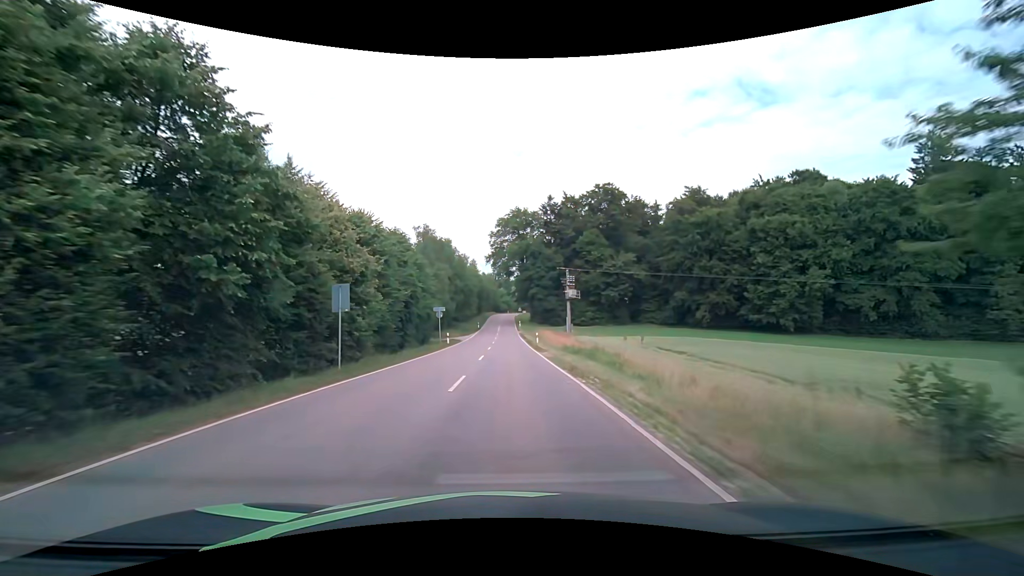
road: tertiary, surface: asphalt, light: Day
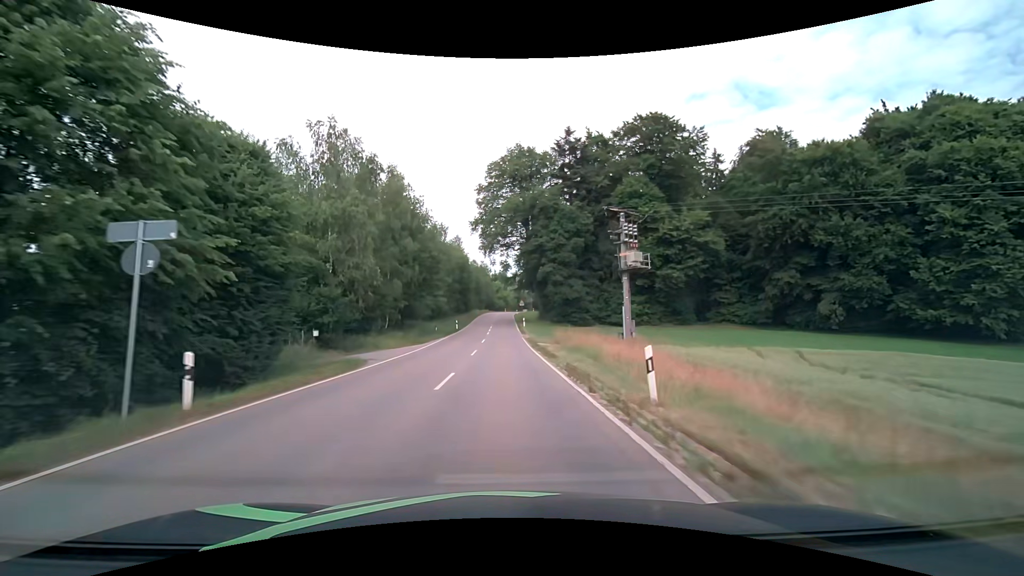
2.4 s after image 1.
(+0.7, +36.4) m; +1°
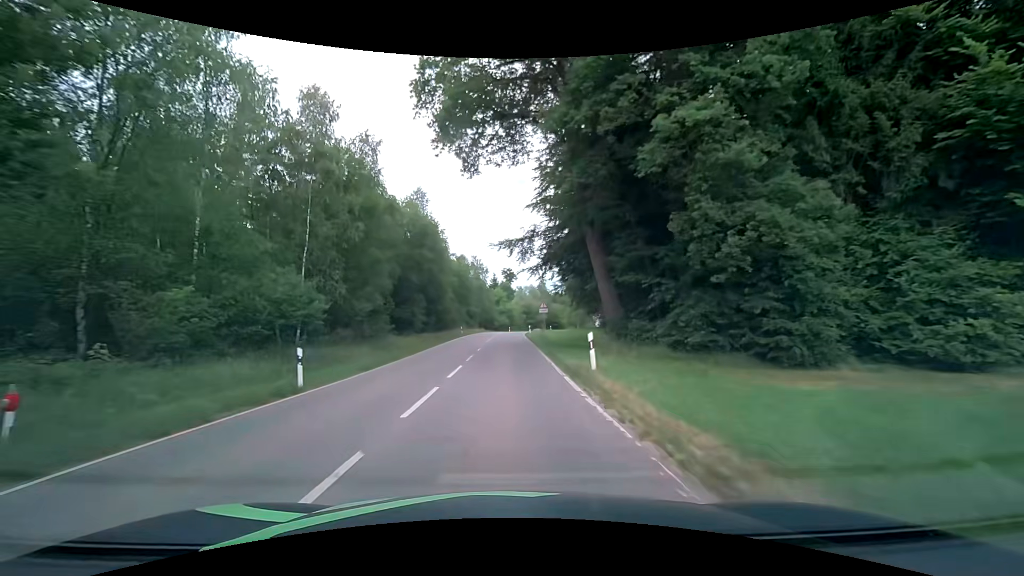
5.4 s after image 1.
(-0.1, +45.1) m; -1°
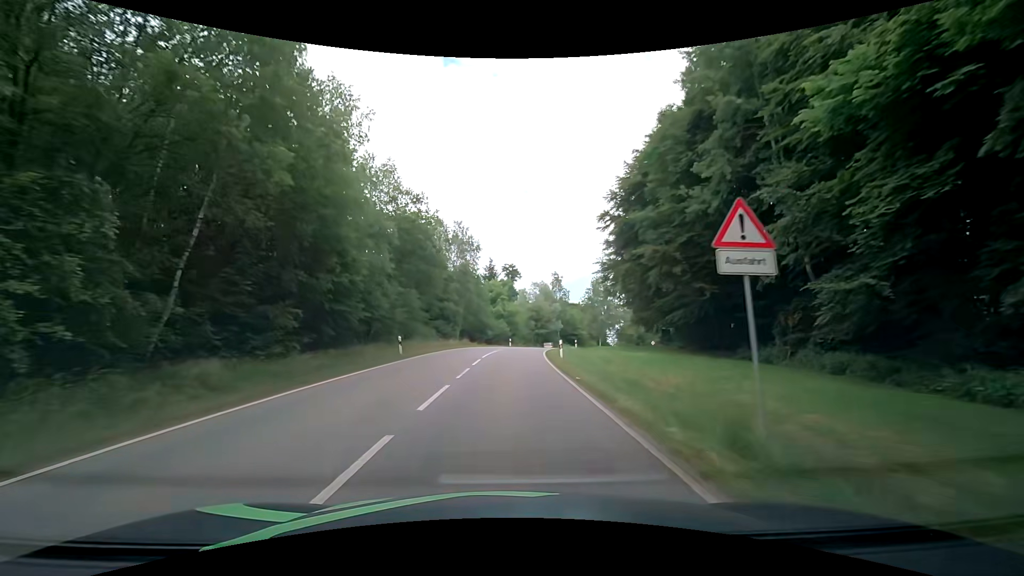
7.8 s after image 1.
(-0.1, +35.6) m; +1°
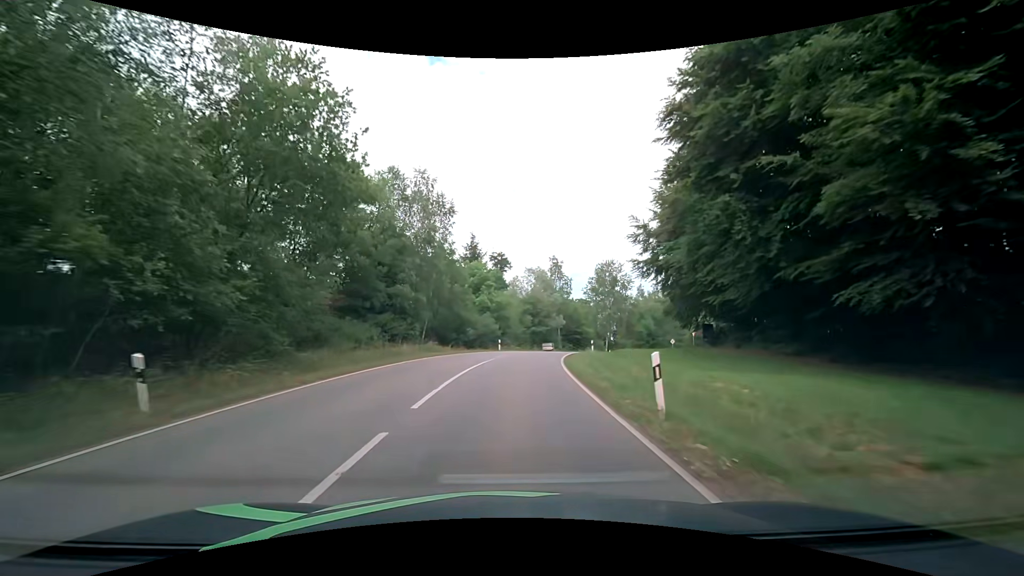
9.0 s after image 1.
(+0.1, +17.9) m; +1°
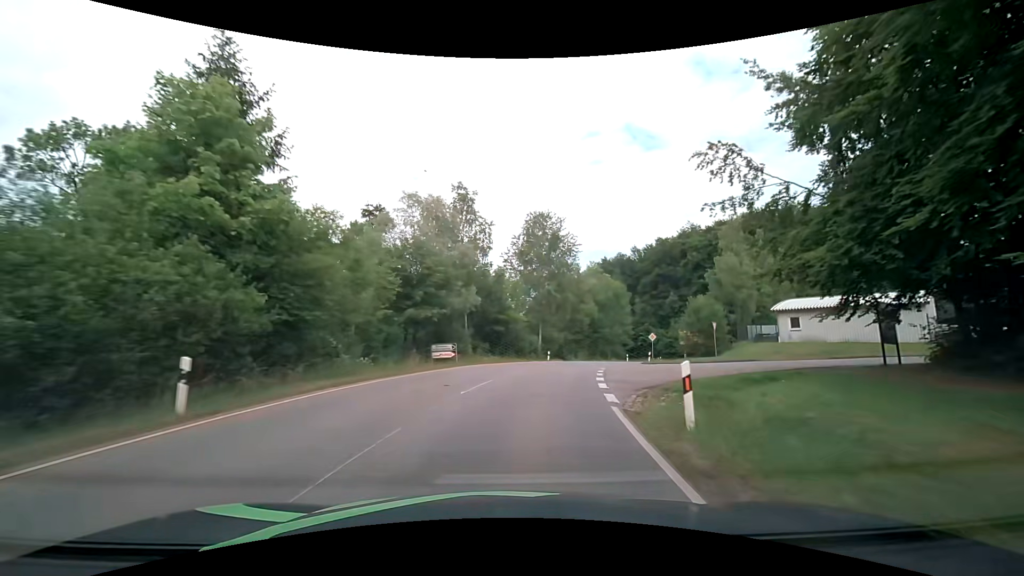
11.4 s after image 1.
(+2.5, +36.0) m; +11°
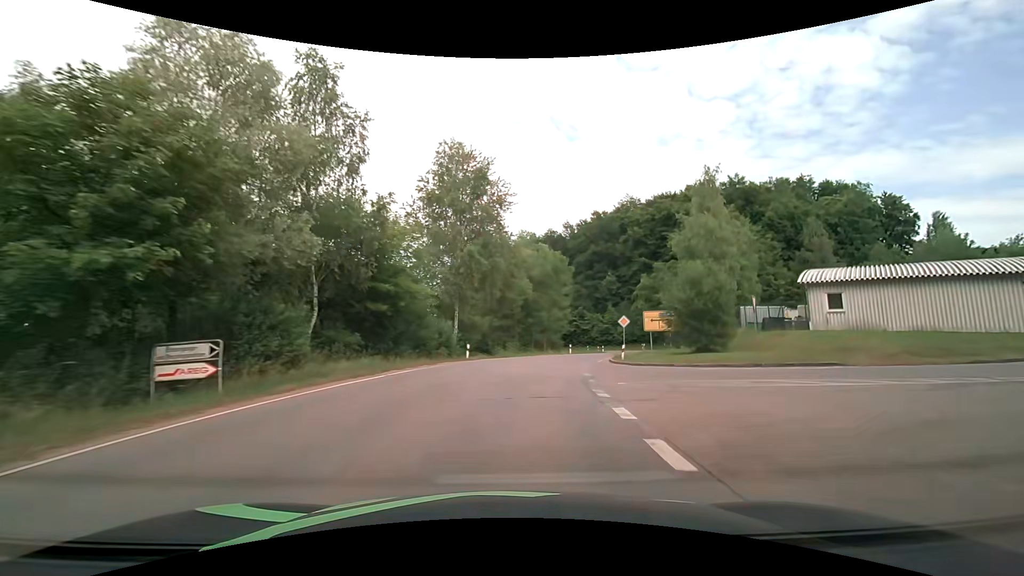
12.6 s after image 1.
(+1.4, +18.0) m; +9°
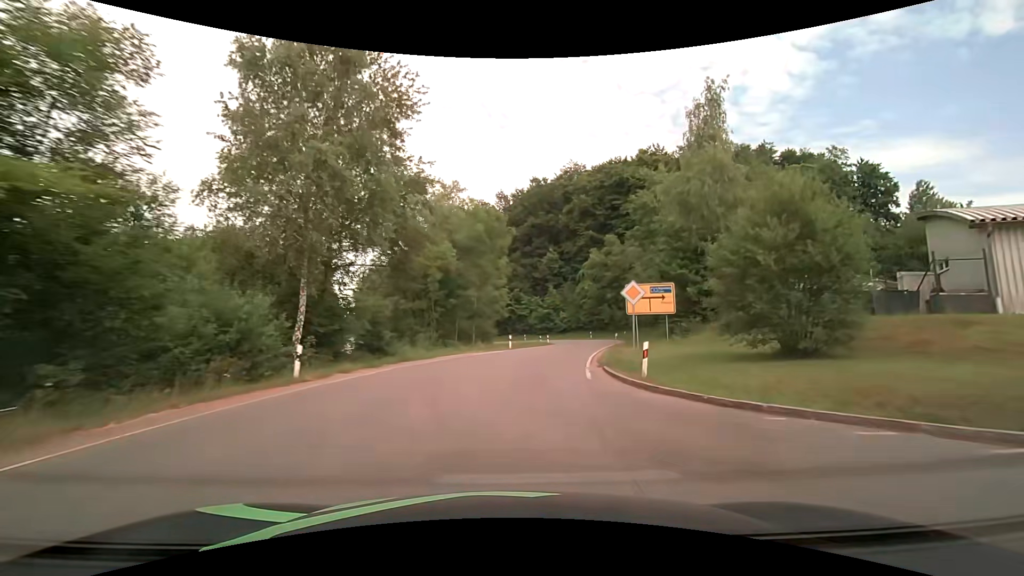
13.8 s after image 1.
(+1.3, +17.2) m; +8°
(0, +10) (+2, +20) (+4, +30) (+6, +39) (+9, +49) (+11, +59) (+11, +69) (+7, +78) (0, +85) (-8, +89) m
